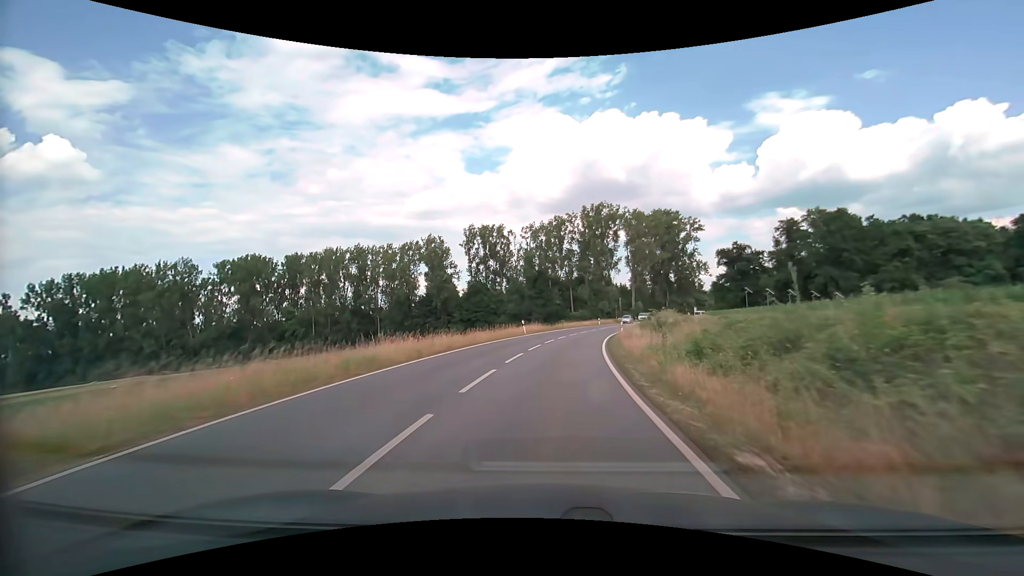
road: secondary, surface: asphalt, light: Day
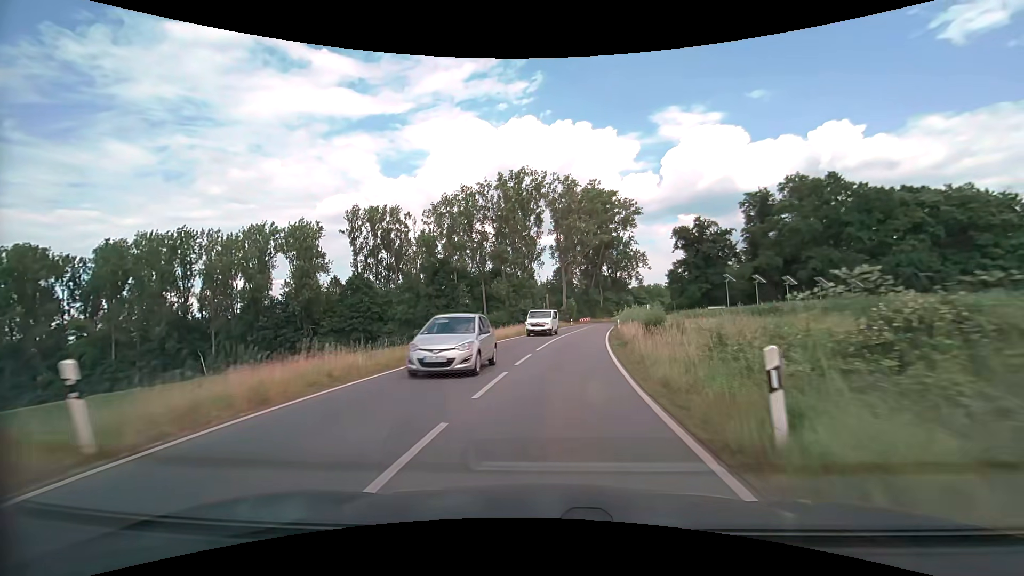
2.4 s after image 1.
(+2.8, +35.9) m; +9°
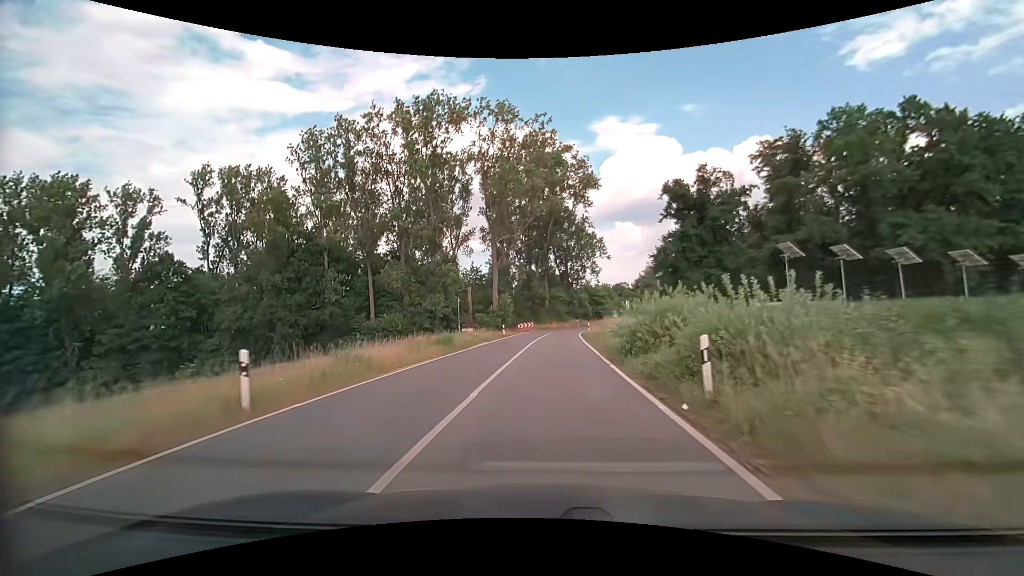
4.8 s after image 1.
(+2.6, +35.7) m; +7°
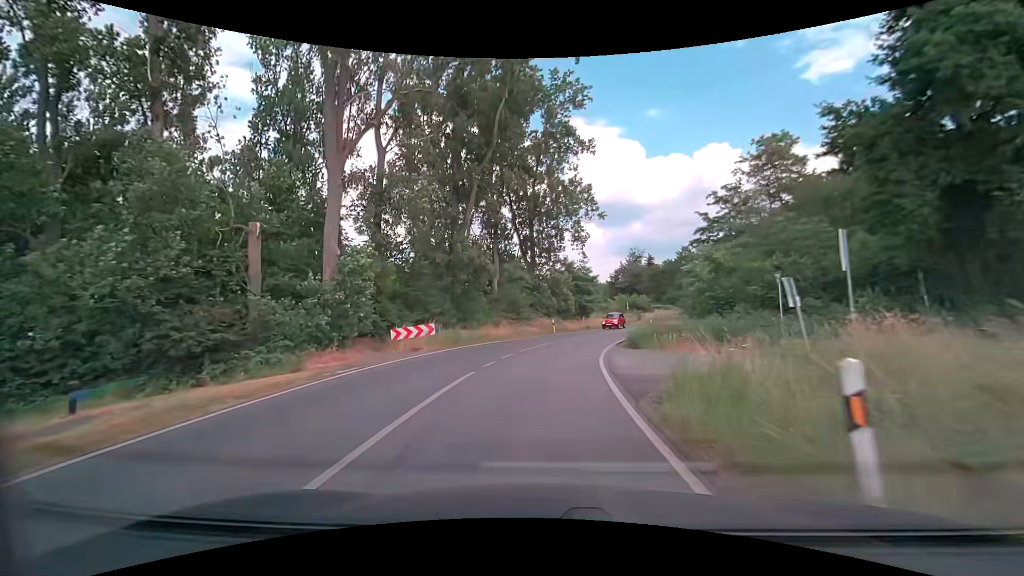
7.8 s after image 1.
(+1.7, +44.2) m; +4°
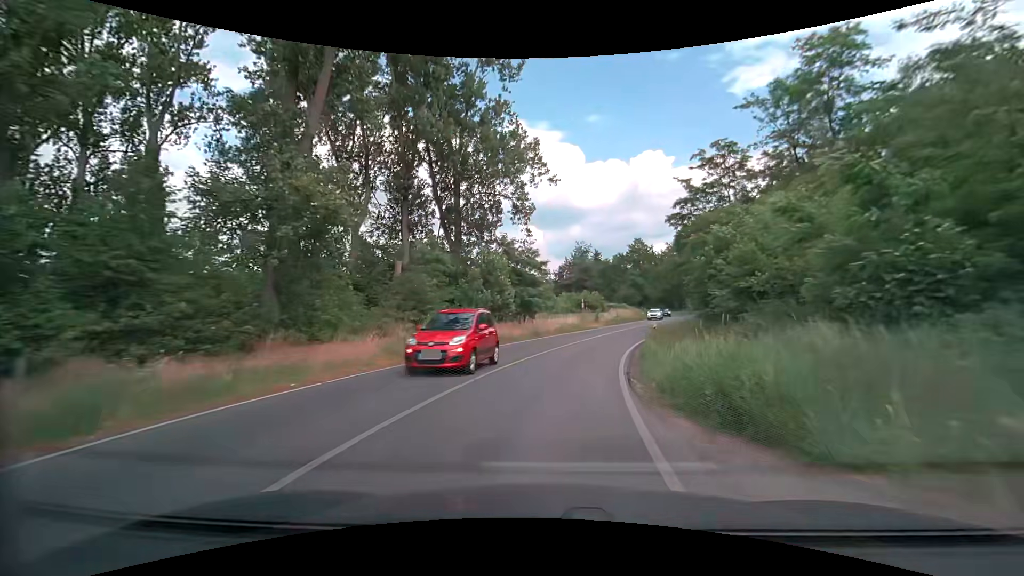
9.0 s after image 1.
(+0.9, +17.5) m; +7°
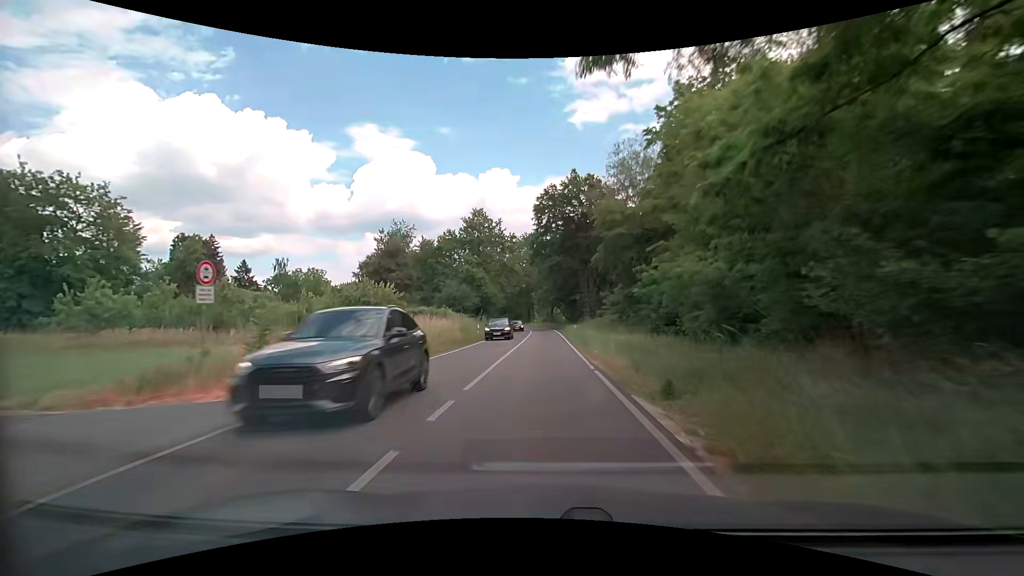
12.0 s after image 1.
(+8.4, +42.5) m; +17°
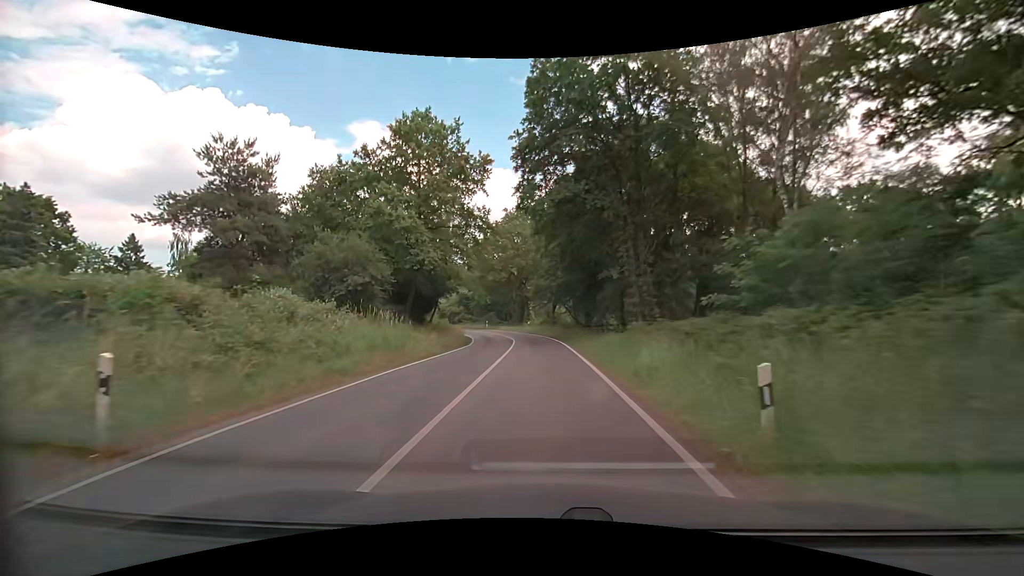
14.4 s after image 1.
(+0.5, +34.2) m; +1°
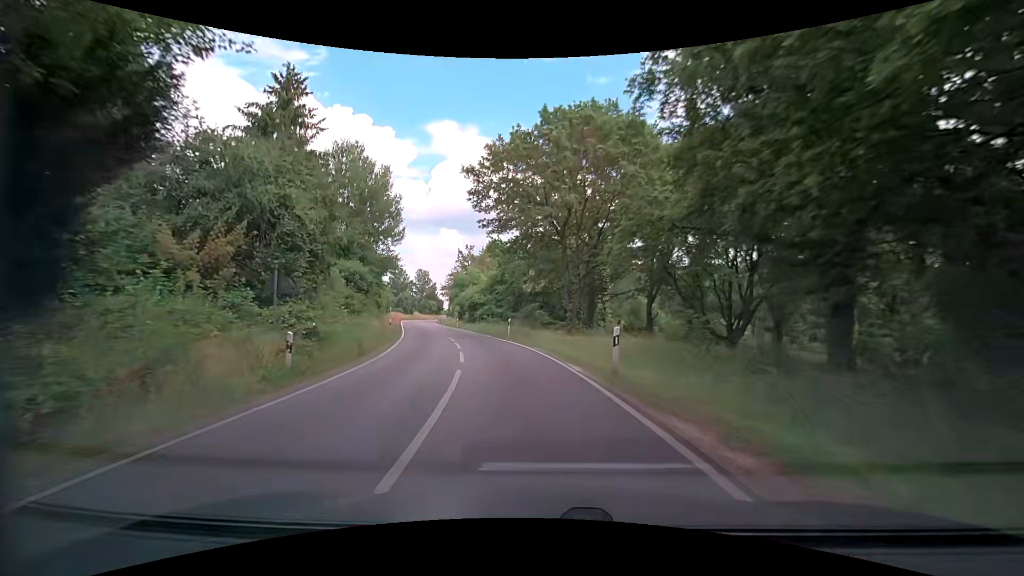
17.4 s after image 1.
(-1.3, +42.2) m; -7°
(-1, +10) (-2, +20) (-4, +30) (-7, +39) (-10, +49) (-13, +58) (-16, +68) (-19, +77) (-22, +87) (-24, +97) m
